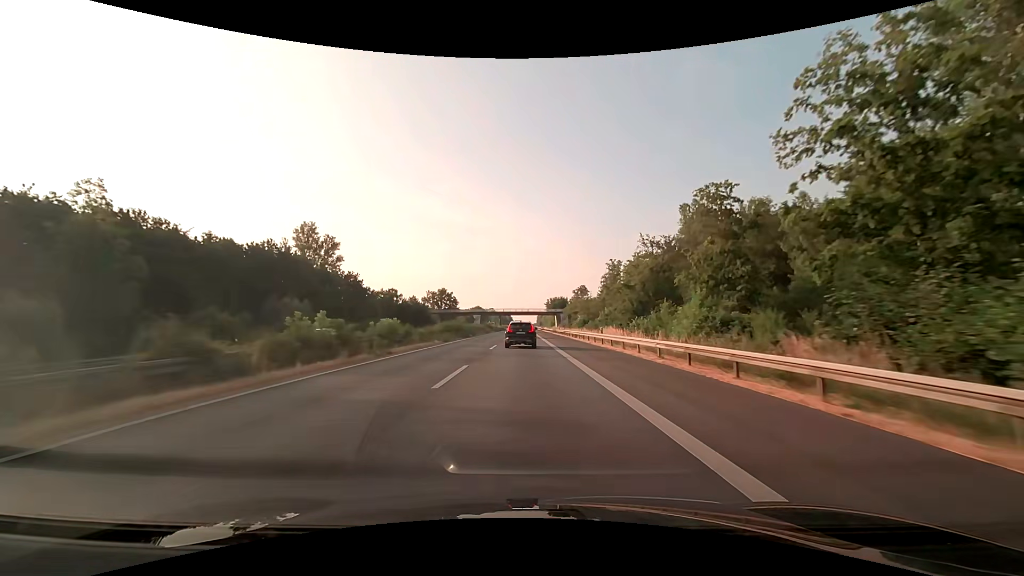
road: motorway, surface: asphalt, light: Day
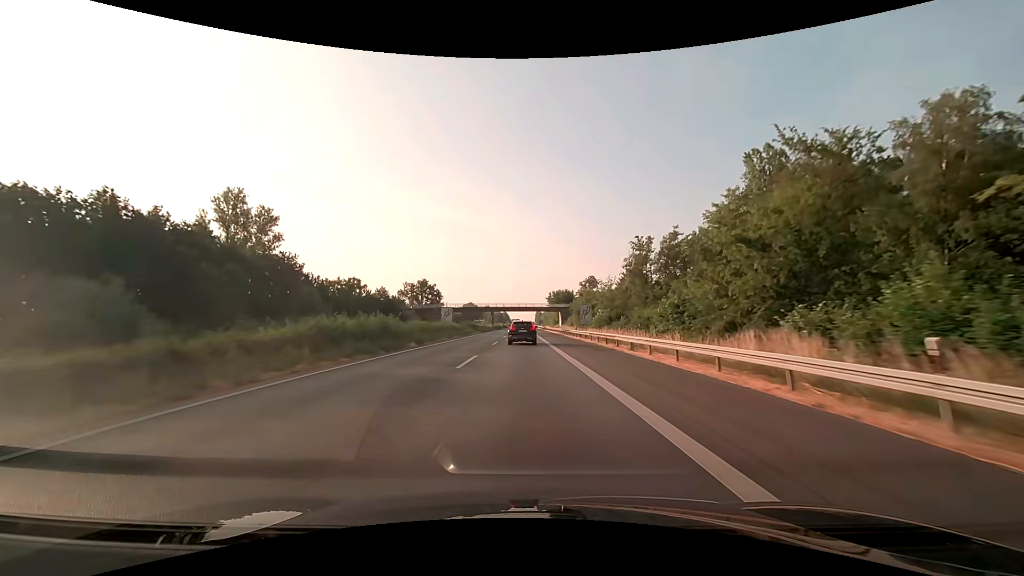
(+0.1, +31.2) m; 0°
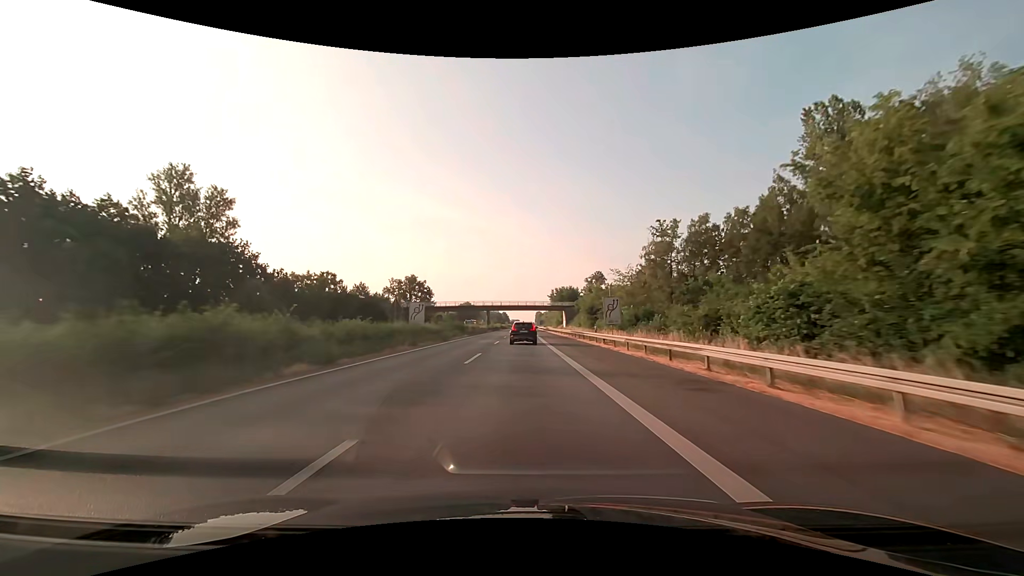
(0.0, +15.2) m; 0°
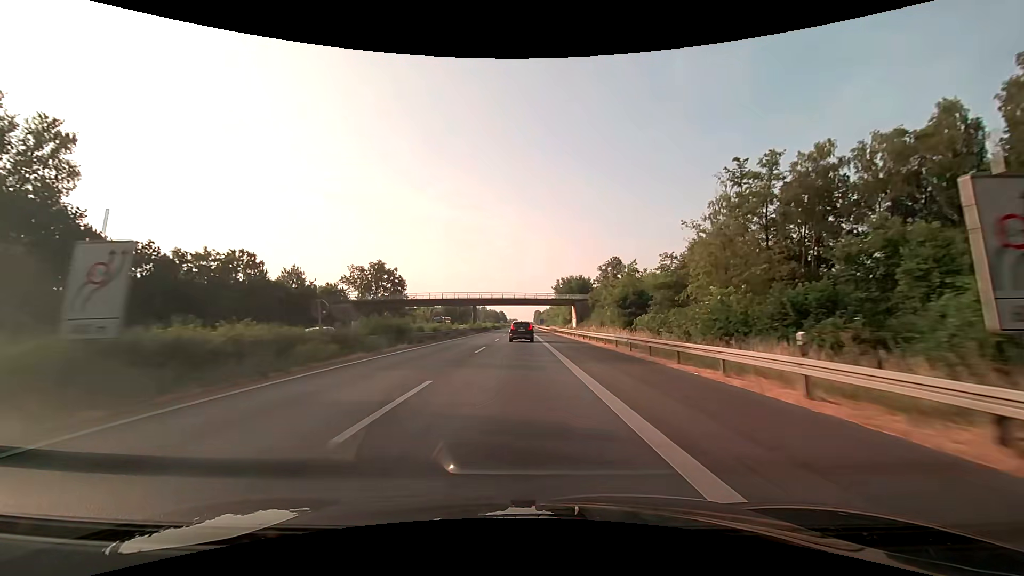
(0.0, +29.7) m; 0°
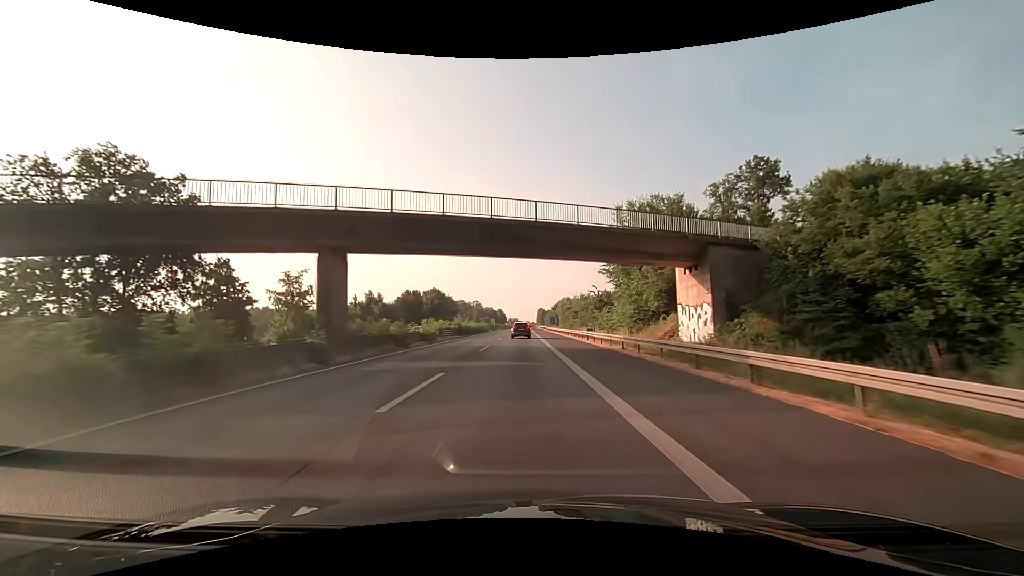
(-0.1, +69.7) m; 0°
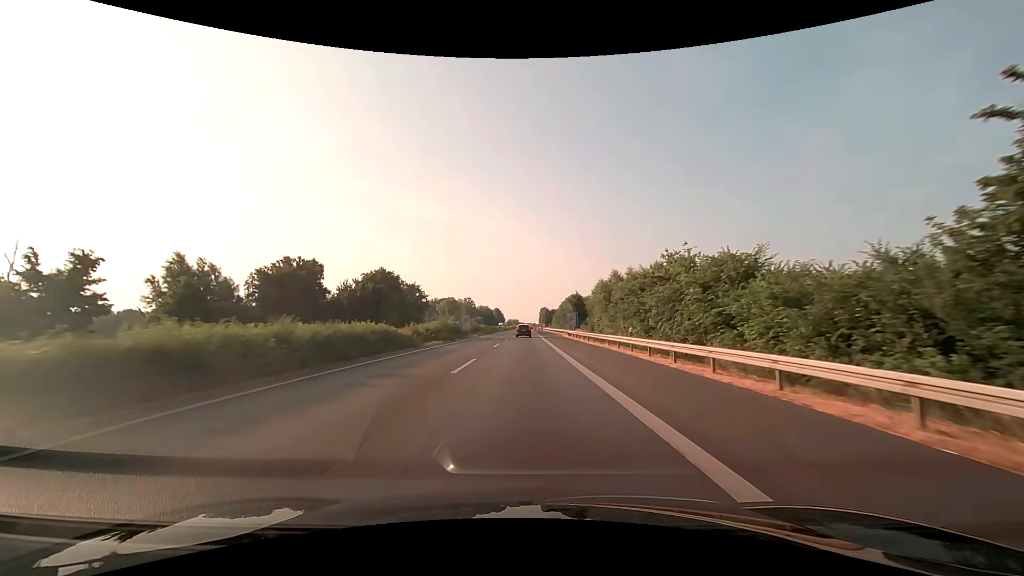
(-0.1, +65.0) m; 0°
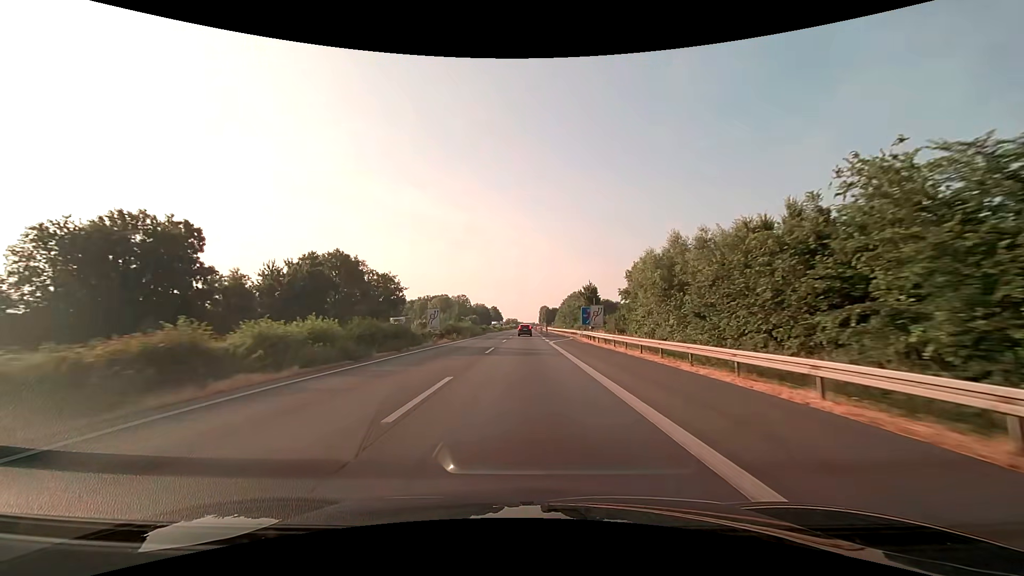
(0.0, +25.5) m; 0°
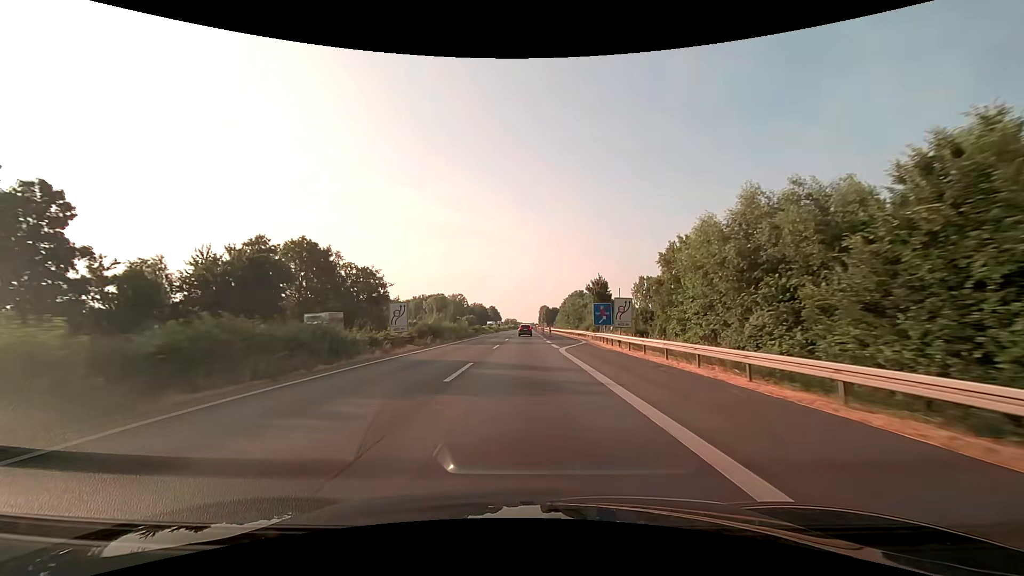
(0.0, +12.7) m; 0°
(0, +10) (0, +20) (0, +30) (0, +40) (0, +50) (0, +60) (0, +70) (0, +80) (0, +90) (0, +100) m
